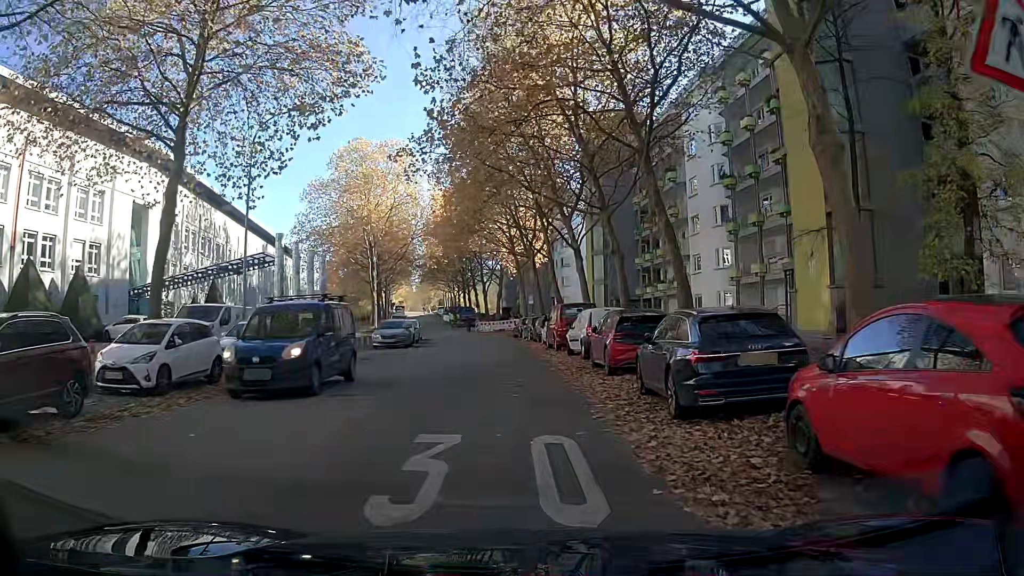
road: residential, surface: asphalt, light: Day
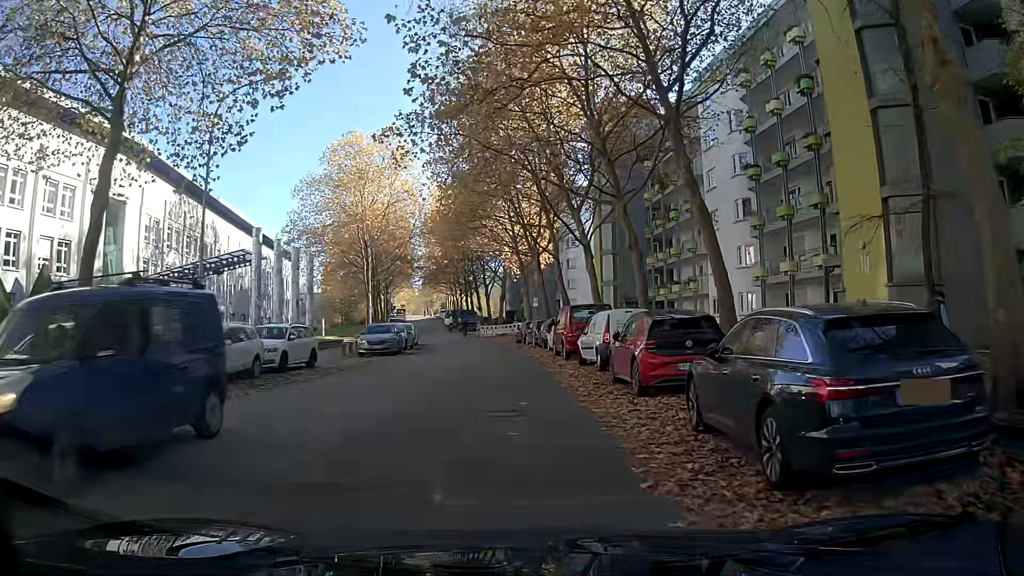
(0.0, +3.7) m; +1°
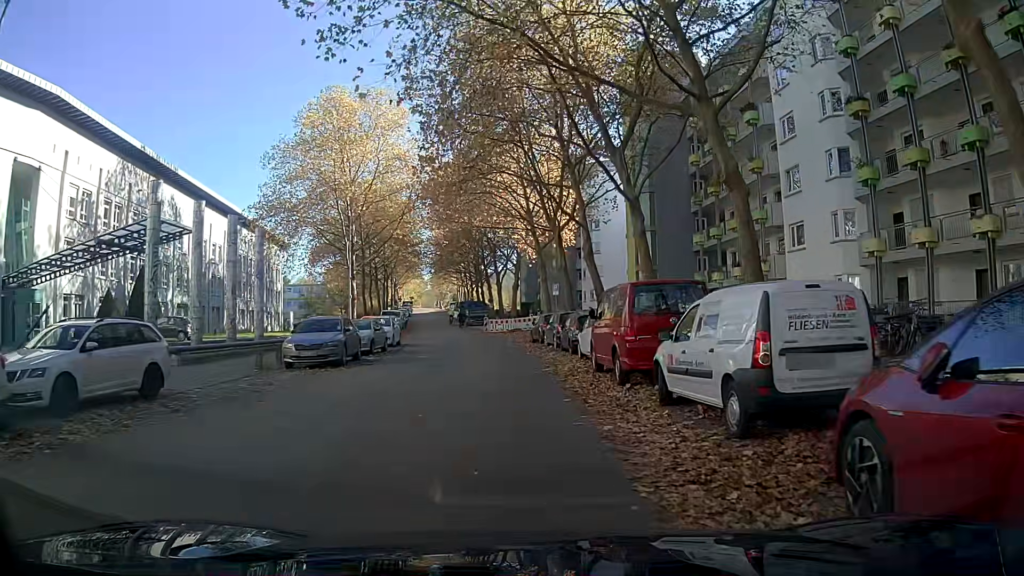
(-0.1, +11.0) m; -2°
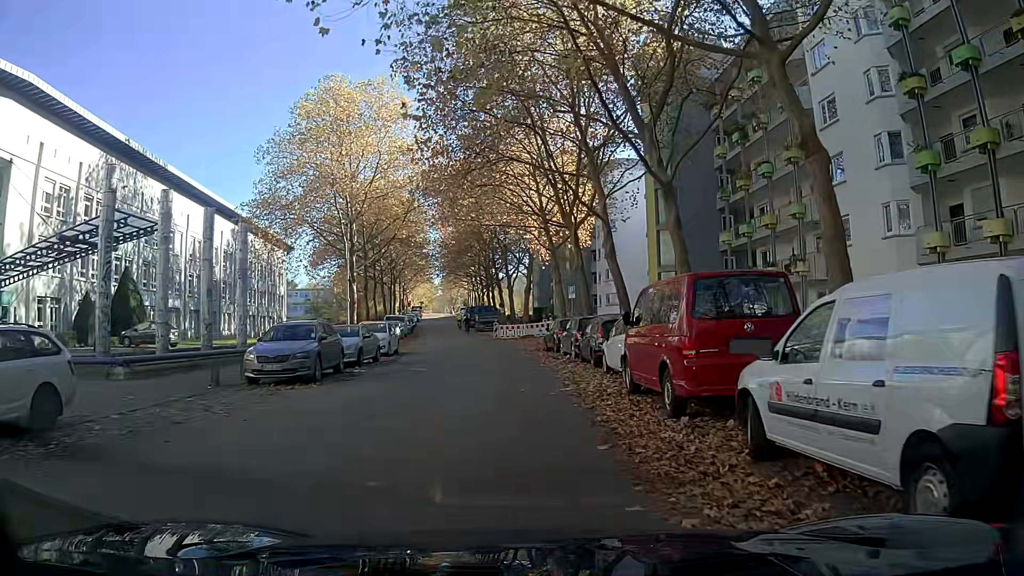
(0.0, +3.6) m; -1°
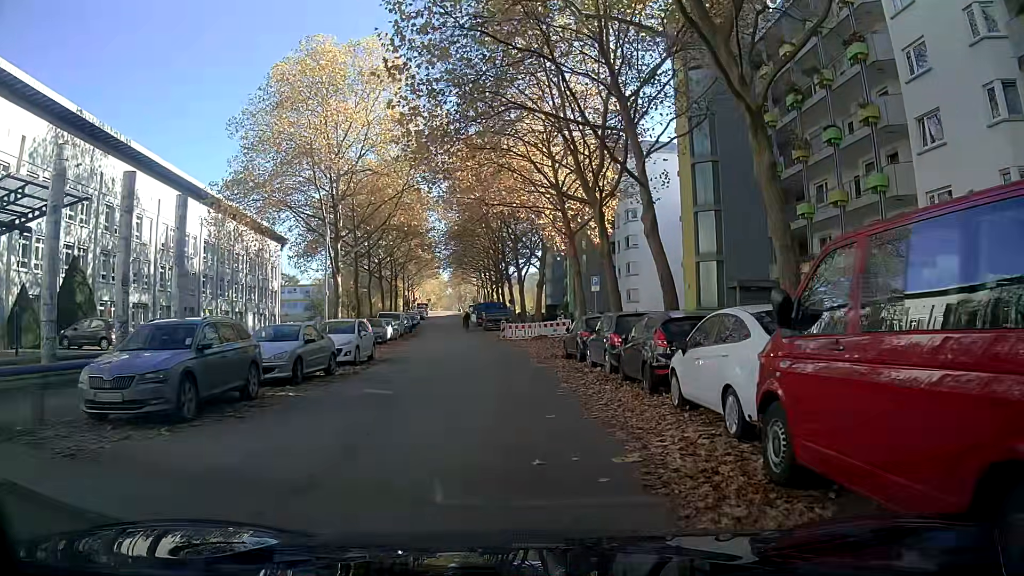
(0.0, +6.9) m; -1°
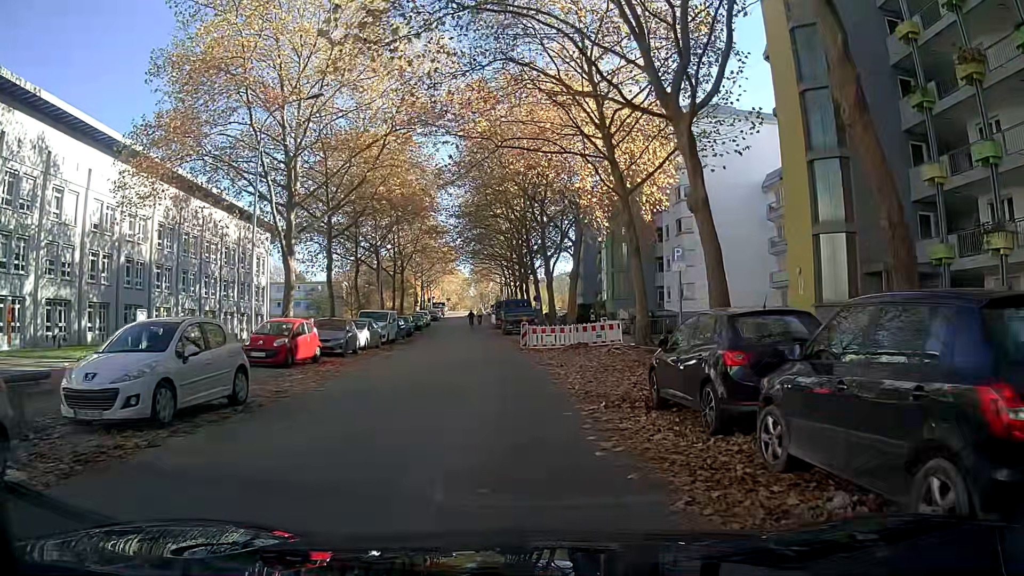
(-0.4, +12.6) m; -3°
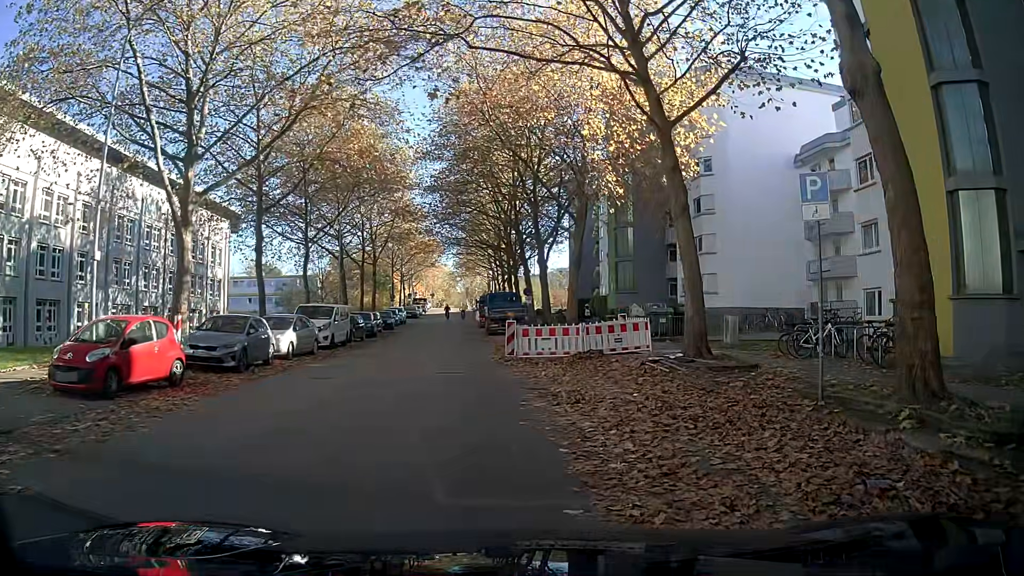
(+0.1, +8.8) m; +3°
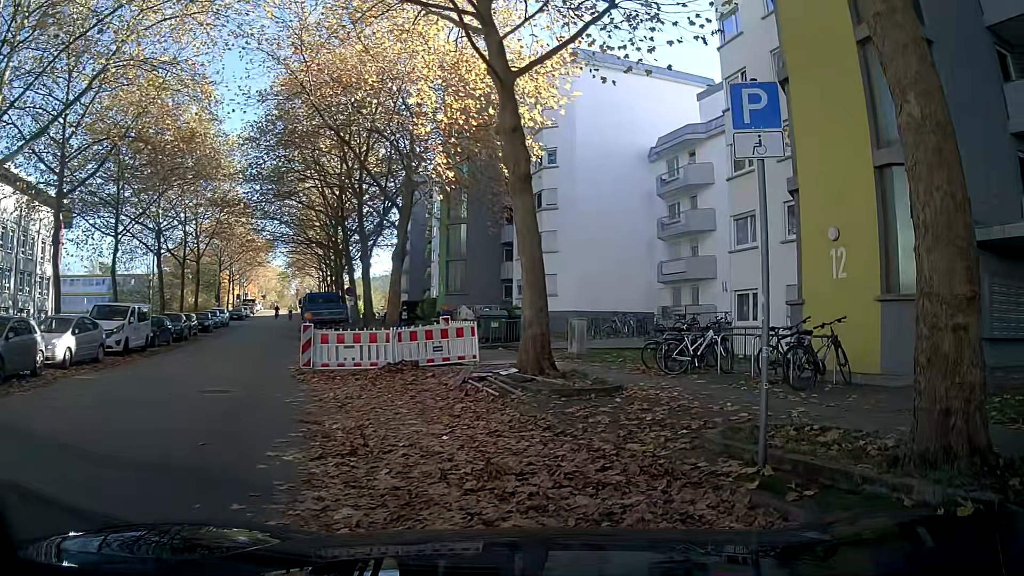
(+0.4, +3.8) m; +13°
